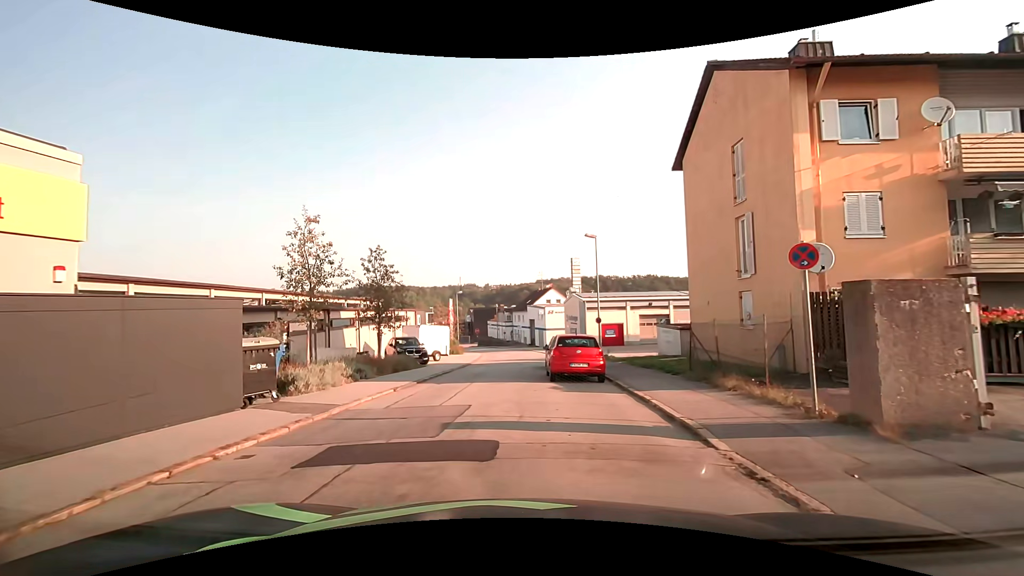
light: Day
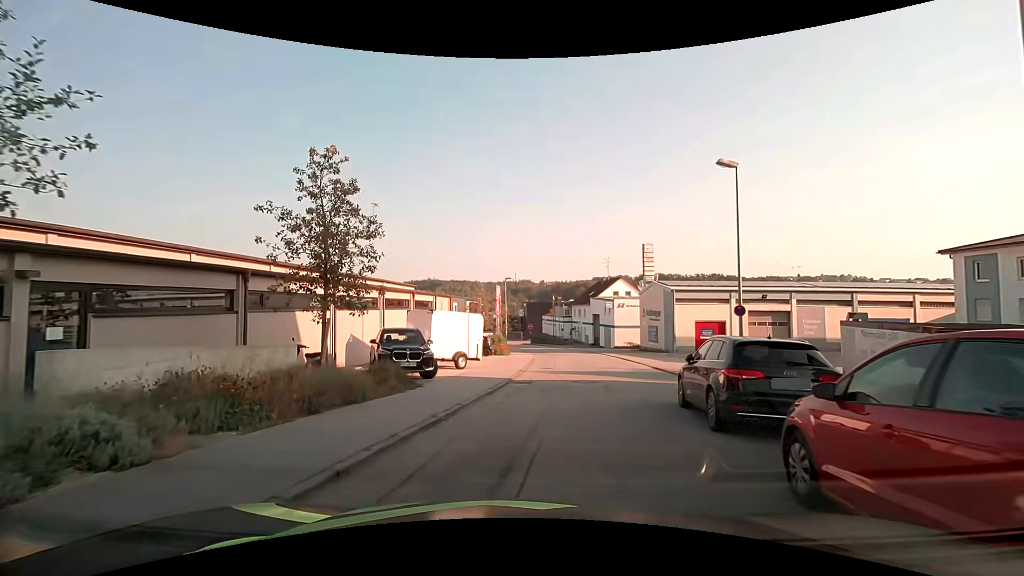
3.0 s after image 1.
(-1.1, +13.1) m; -8°
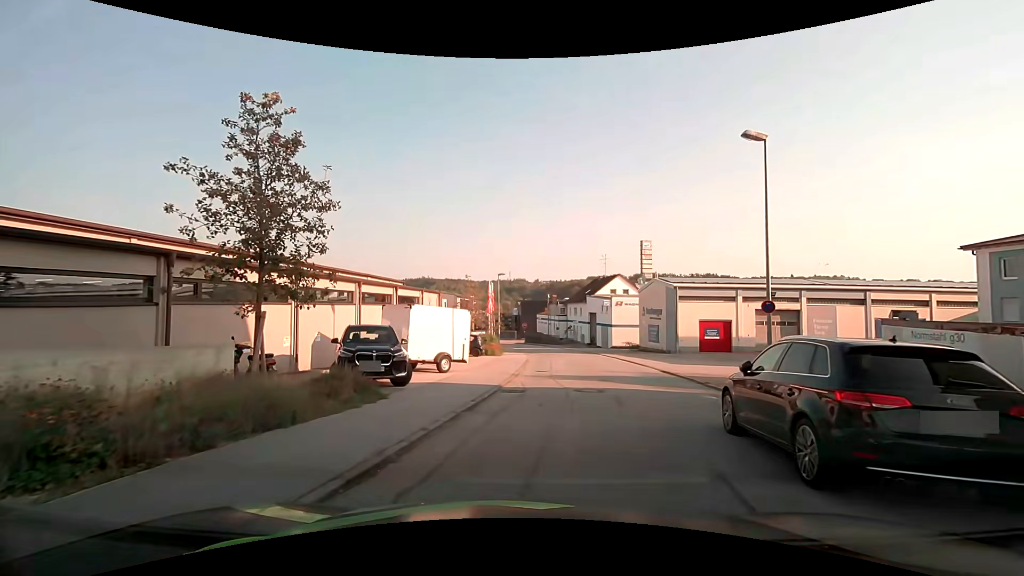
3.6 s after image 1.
(0.0, +2.7) m; 0°
(+1, +10) (+3, +20) (+5, +30) (+5, +40) (+4, +50) (+4, +60) (+2, +69) (+1, +79) (-1, +89) (-2, +99) m
